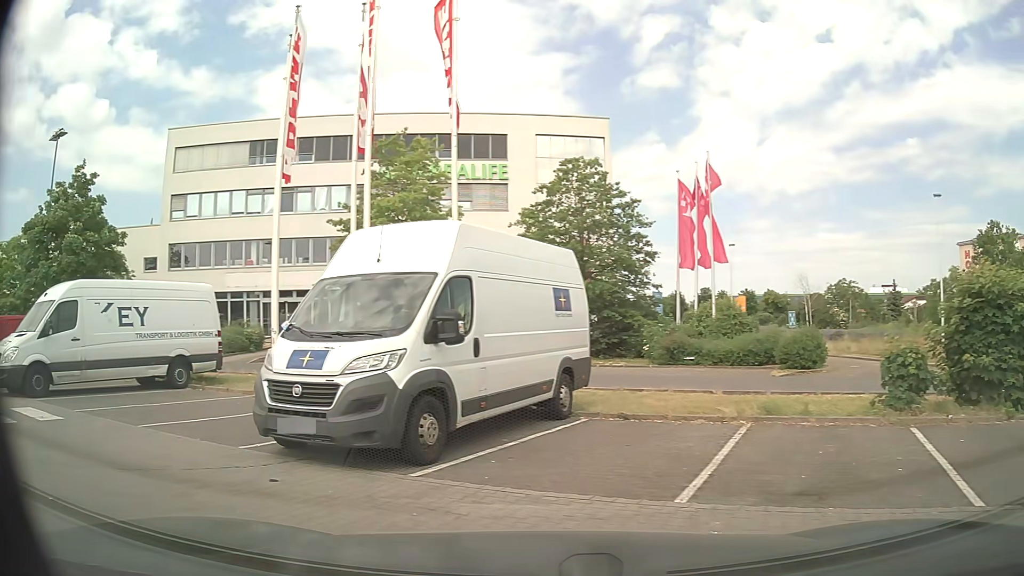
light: Day
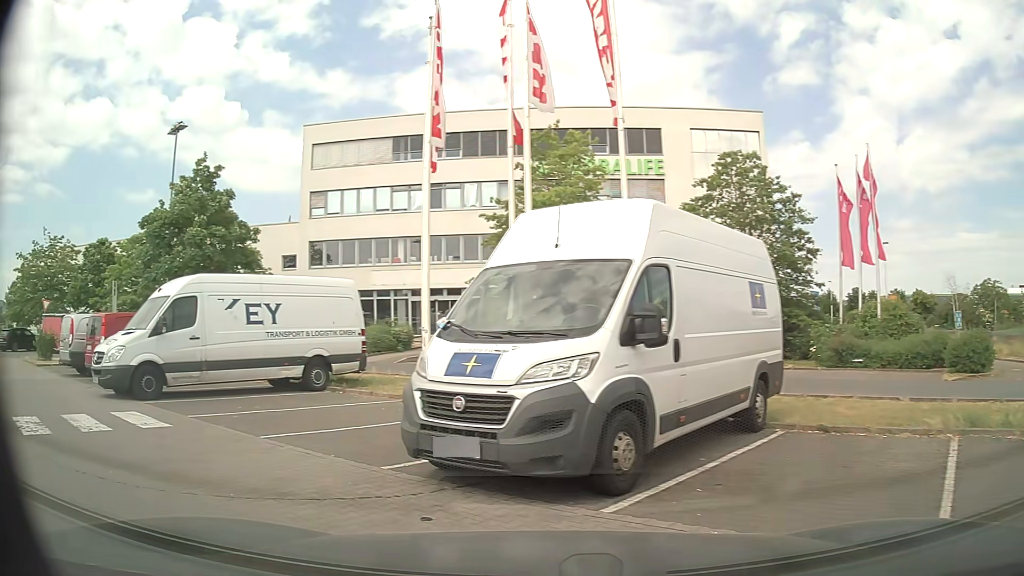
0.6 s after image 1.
(-0.1, +1.4) m; -11°
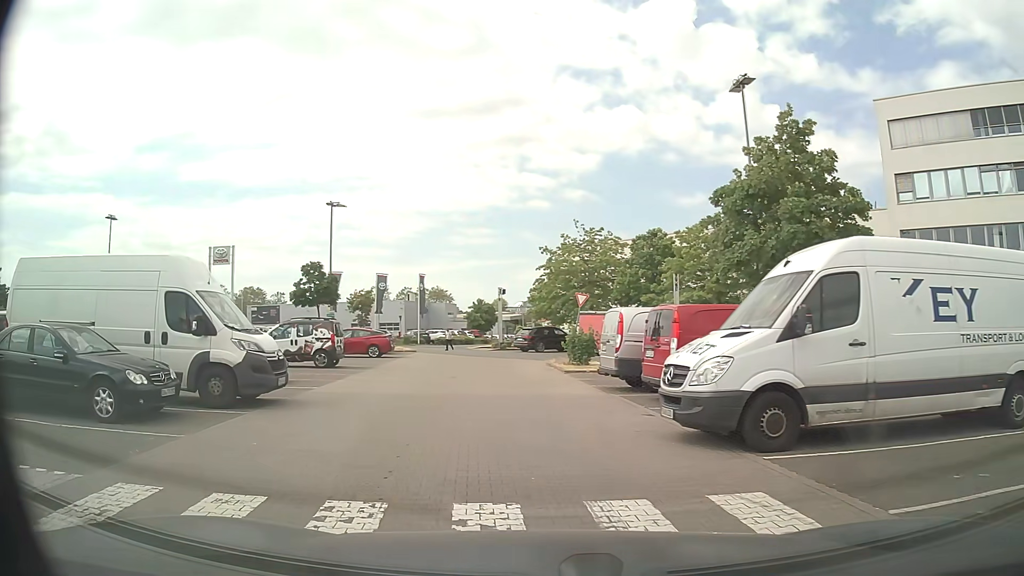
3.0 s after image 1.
(-2.8, +5.5) m; -49°
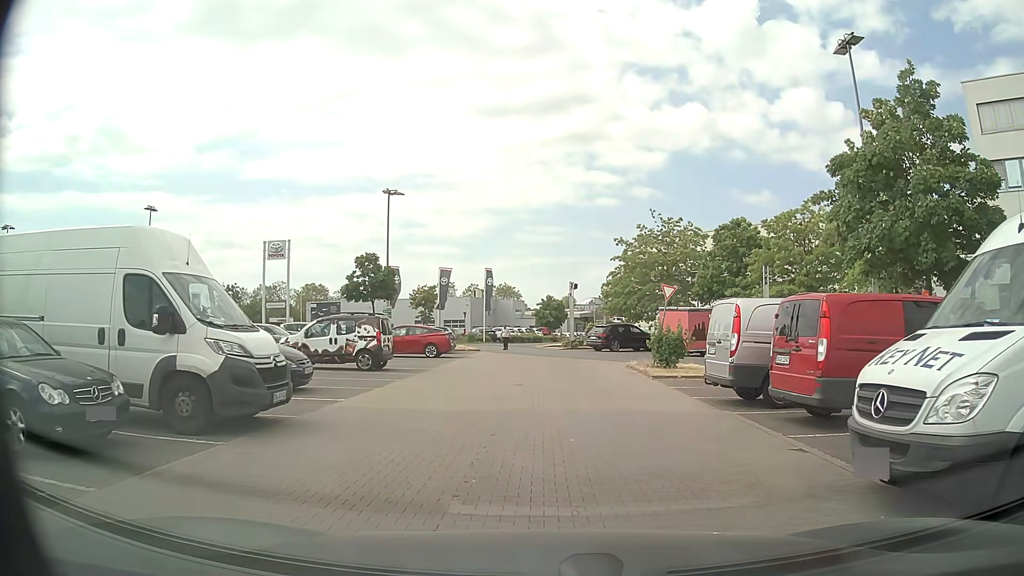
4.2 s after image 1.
(-0.2, +3.5) m; -5°
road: service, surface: paving_stones
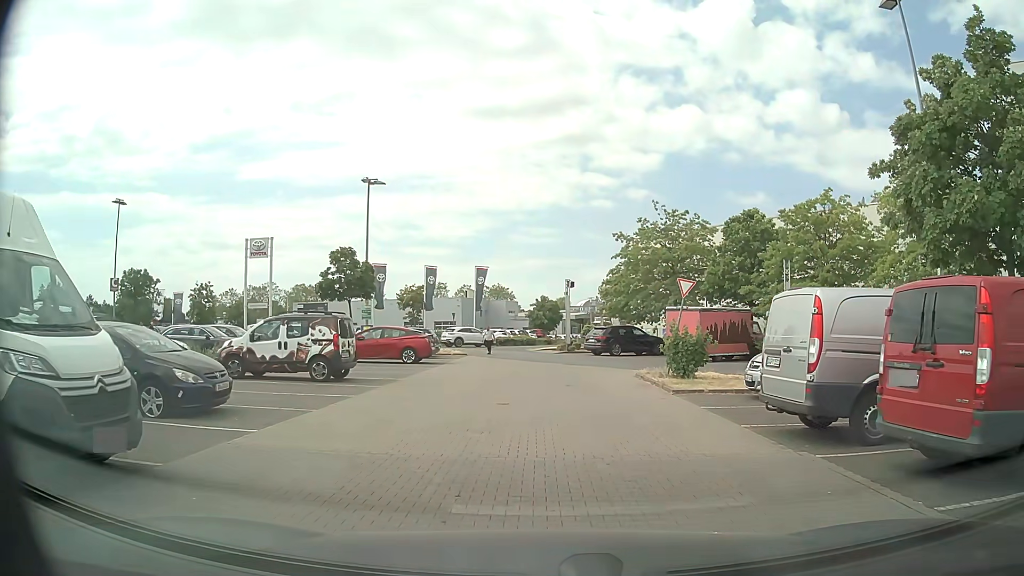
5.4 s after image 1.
(0.0, +3.8) m; +1°
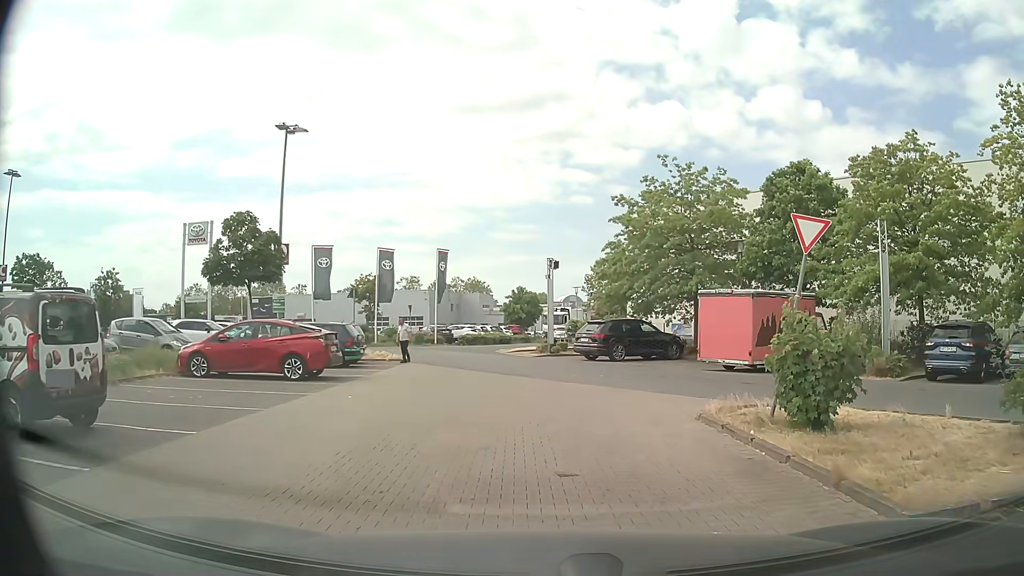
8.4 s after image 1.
(0.0, +10.7) m; 0°
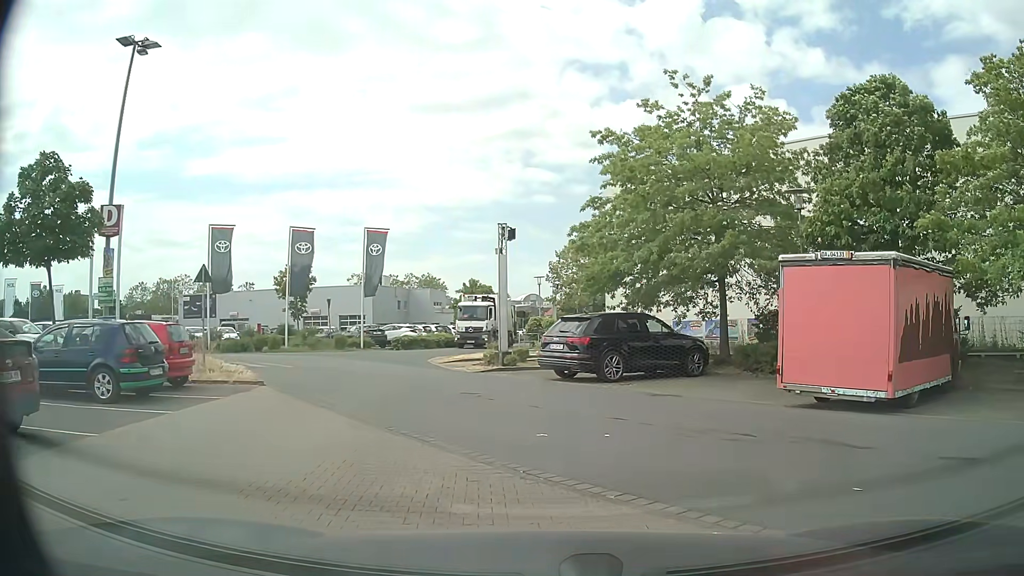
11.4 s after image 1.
(+0.3, +10.5) m; +3°
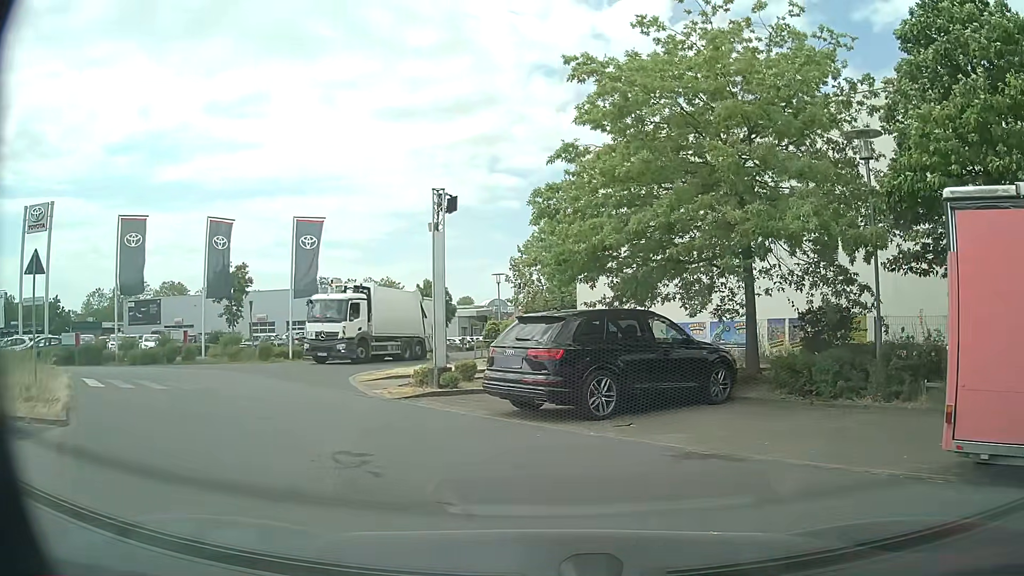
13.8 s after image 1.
(+0.3, +6.1) m; +5°
